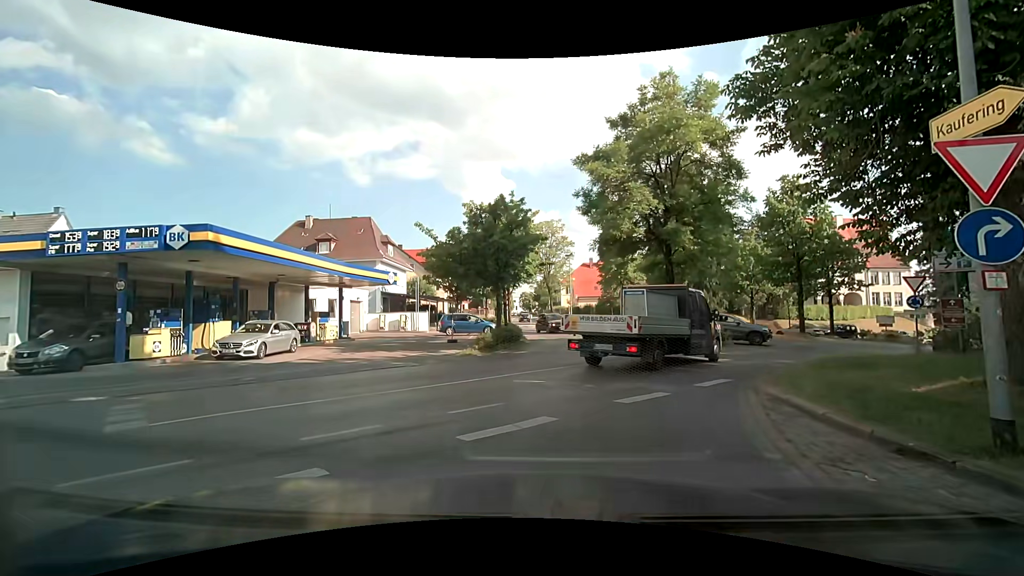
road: secondary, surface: asphalt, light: Day
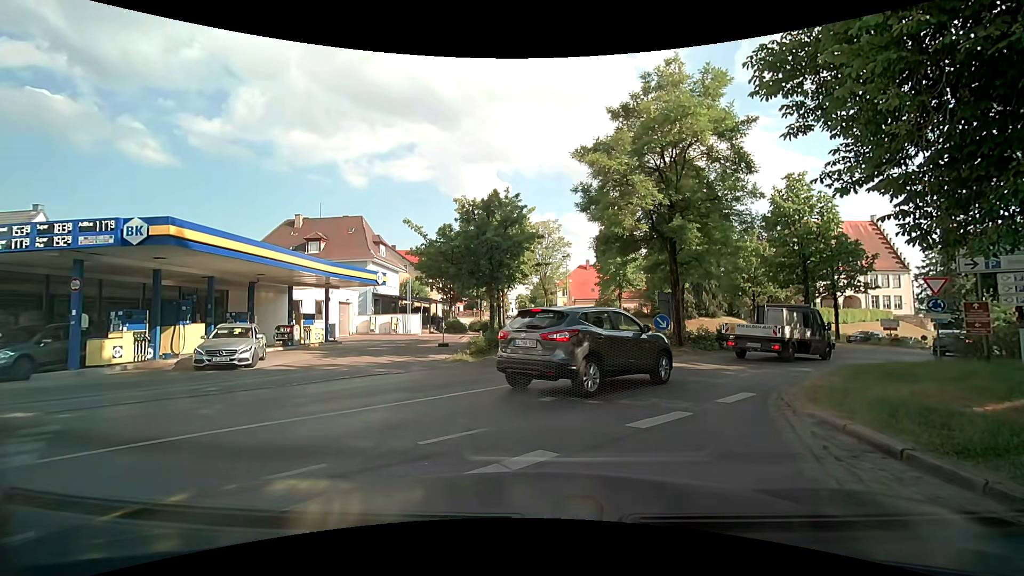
(0.0, +1.5) m; +1°
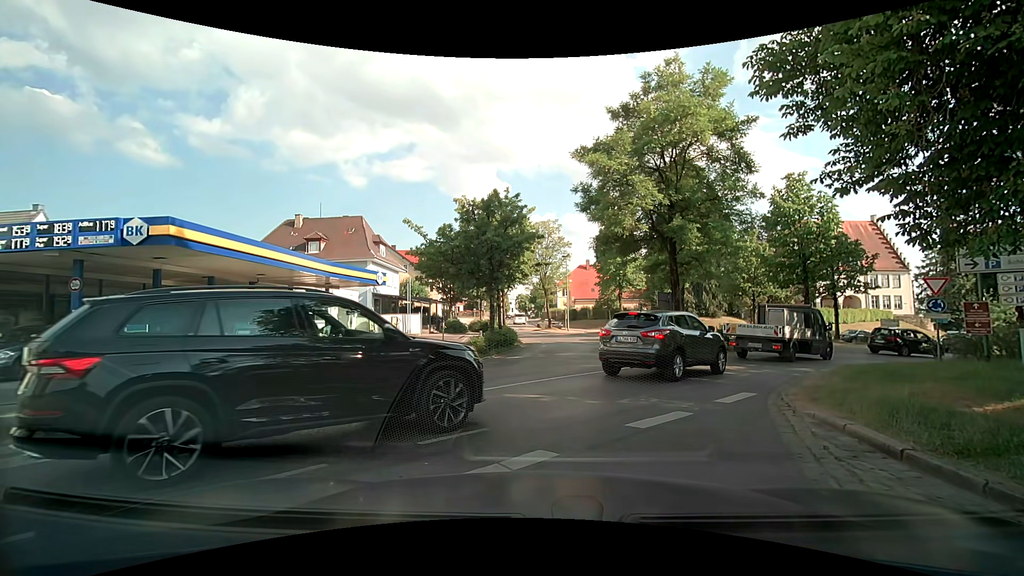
(0.0, 0.0) m; 0°
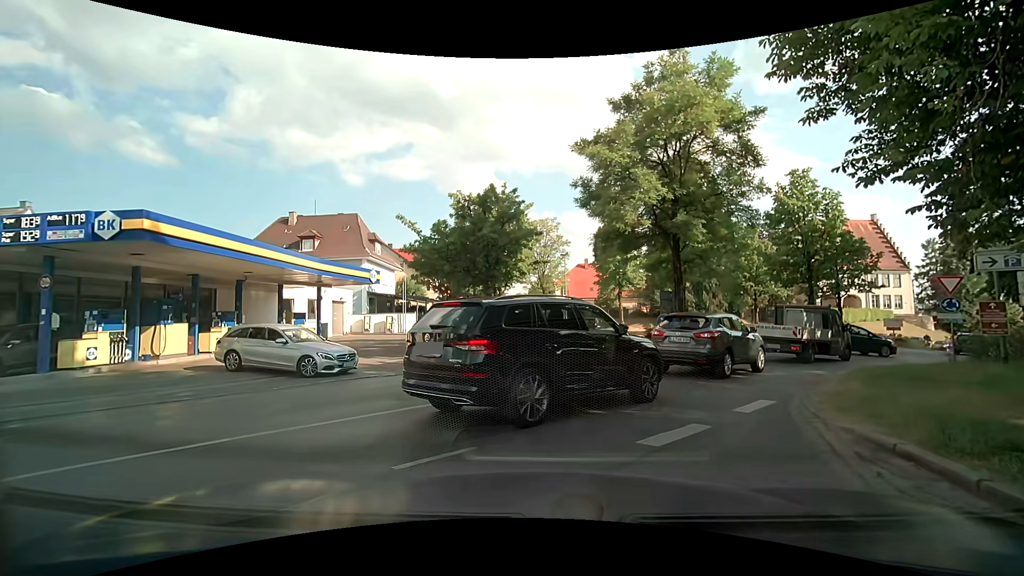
(0.0, +0.9) m; 0°
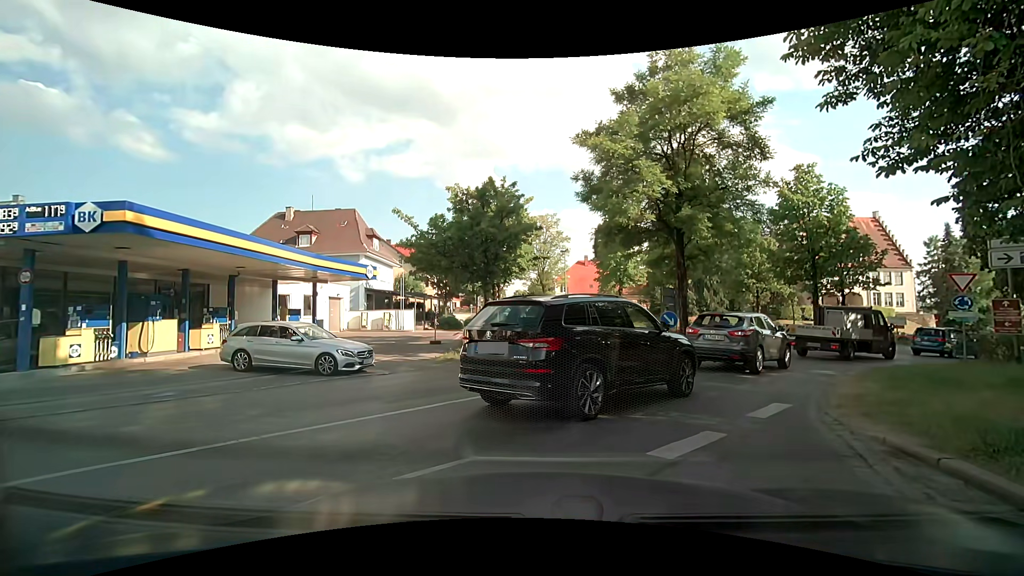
(0.0, +0.6) m; 0°
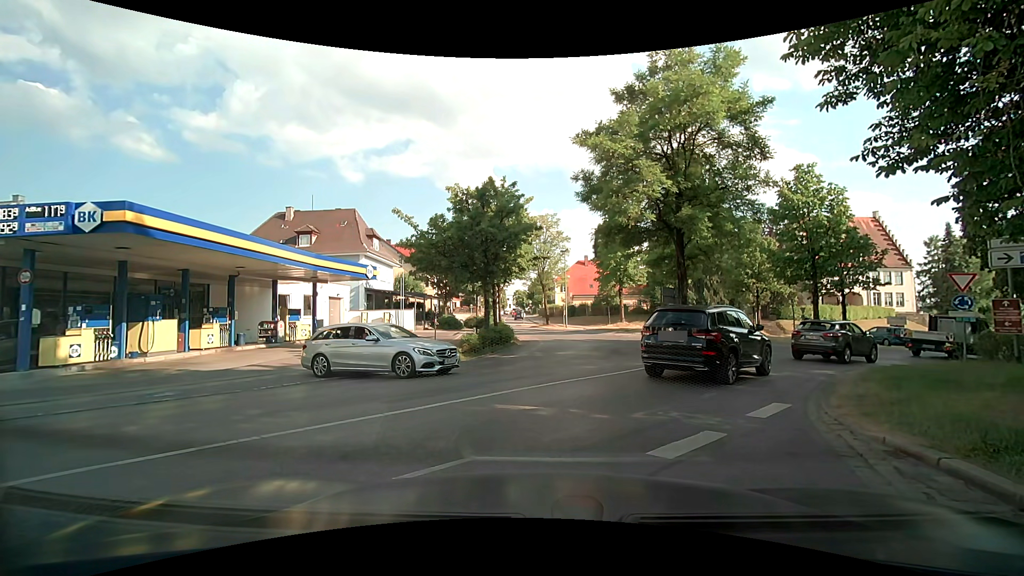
(0.0, +0.1) m; 0°
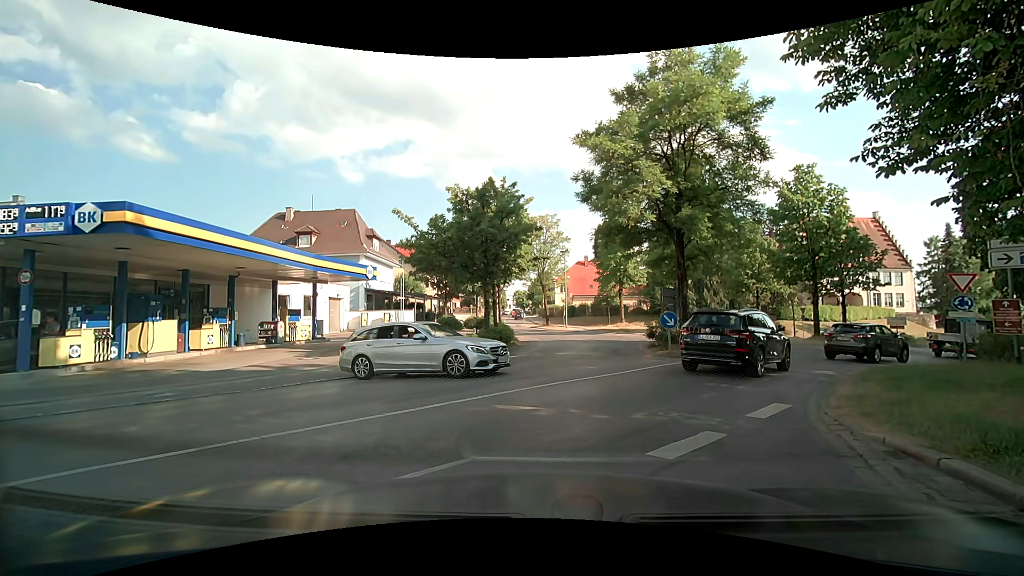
(0.0, 0.0) m; 0°
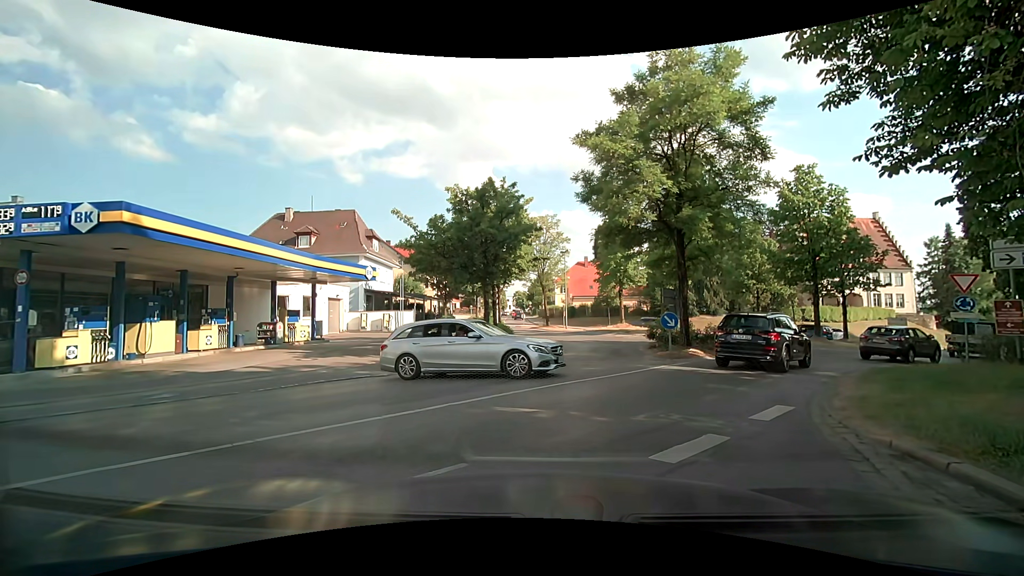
(0.0, +0.1) m; 0°
(+2, +10) (+7, +18) (+15, +25) (+23, +30) (+30, +37) (+29, +47) (+23, +55) (+15, +60) (+6, +65) (0, +73) m
